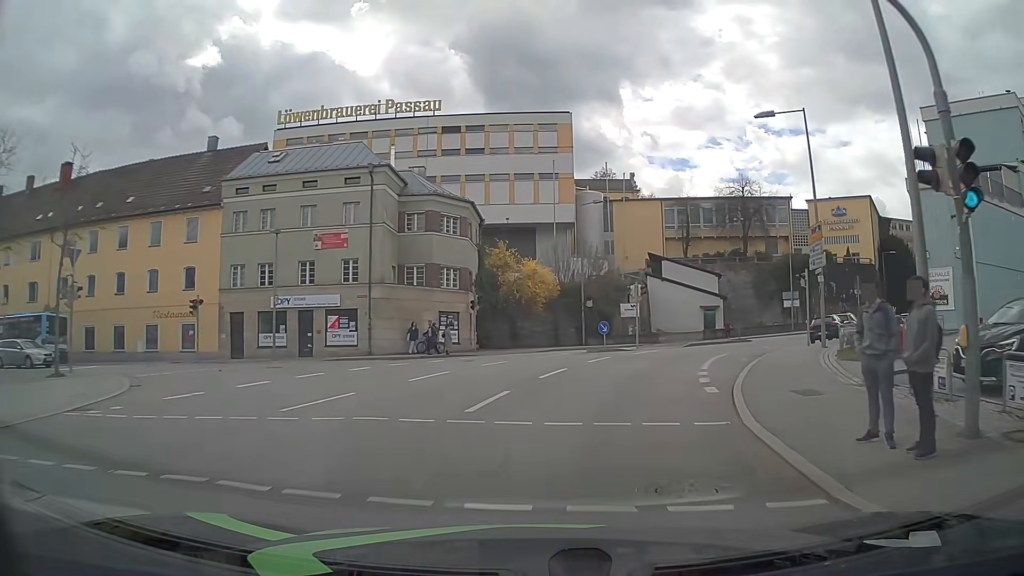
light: Day
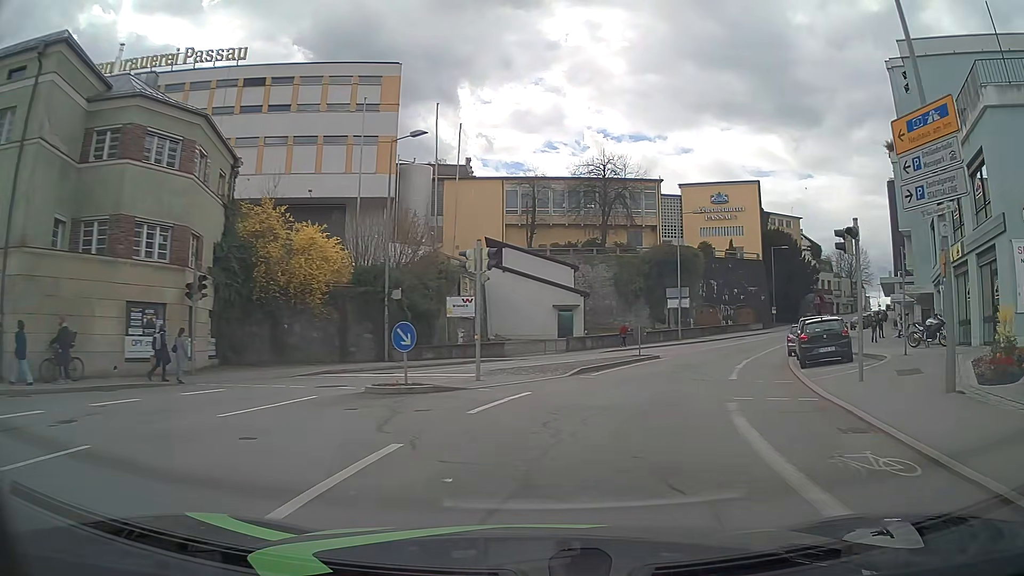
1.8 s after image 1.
(+1.7, +17.8) m; +13°
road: tertiary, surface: asphalt
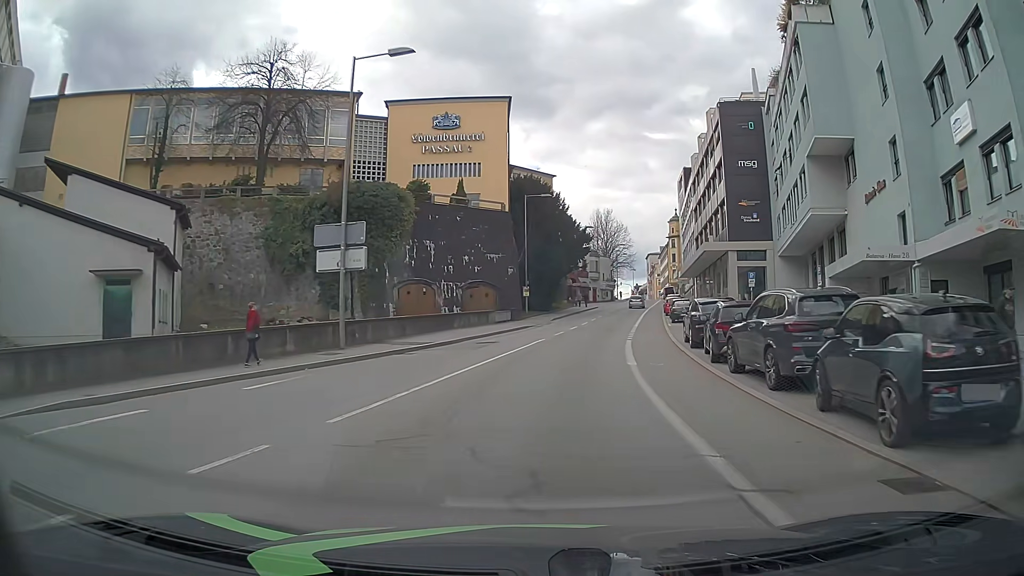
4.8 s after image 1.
(+7.6, +30.6) m; +23°
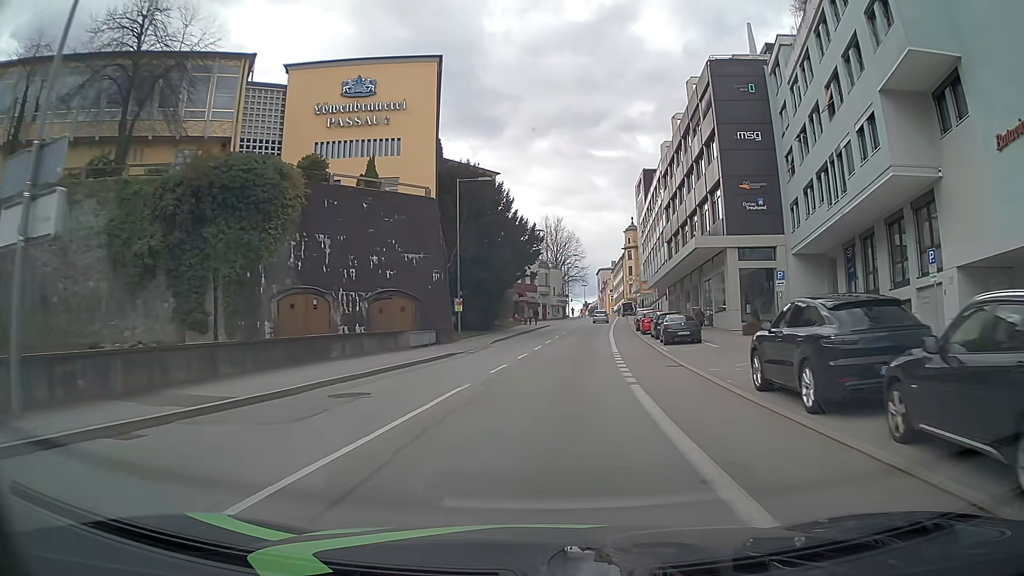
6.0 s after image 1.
(+0.6, +13.6) m; +5°
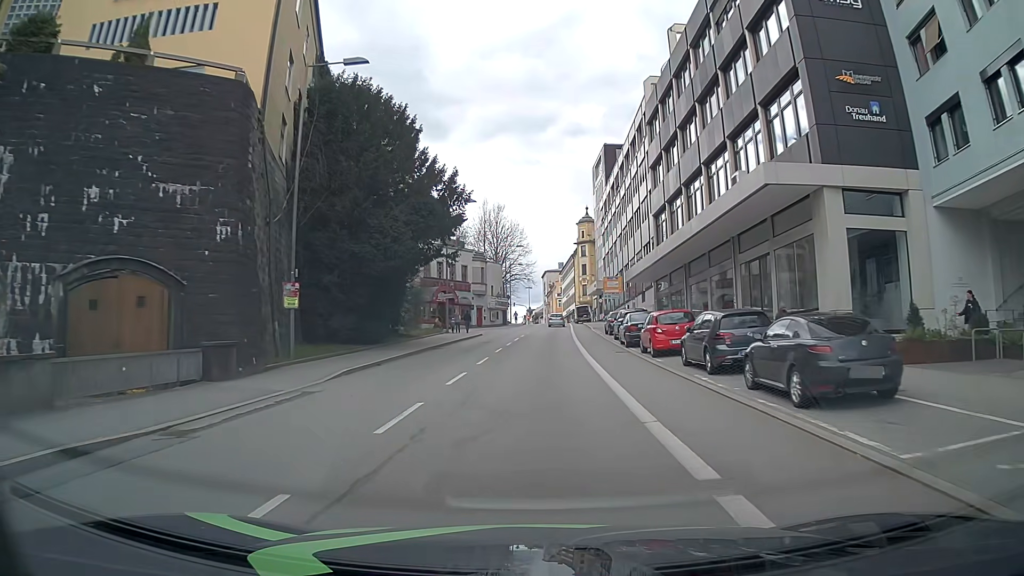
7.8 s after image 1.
(+1.1, +21.2) m; +5°
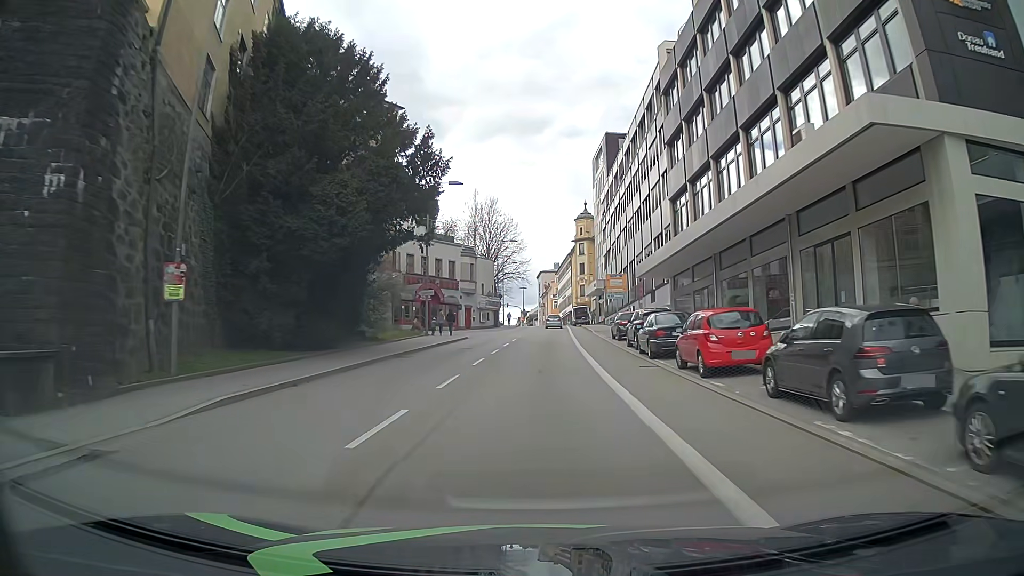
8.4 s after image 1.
(0.0, +7.3) m; 0°
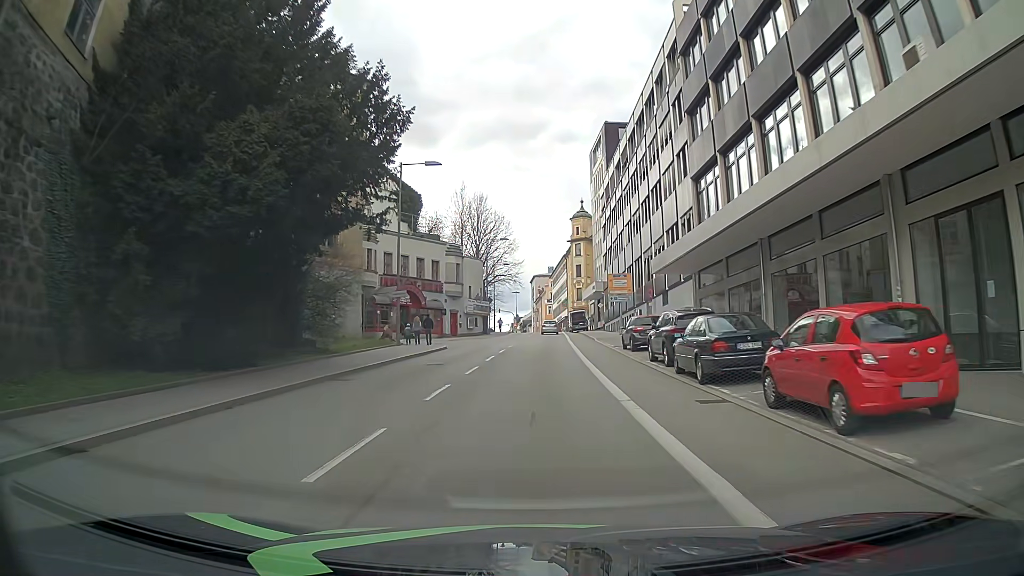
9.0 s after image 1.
(+0.1, +7.3) m; +1°
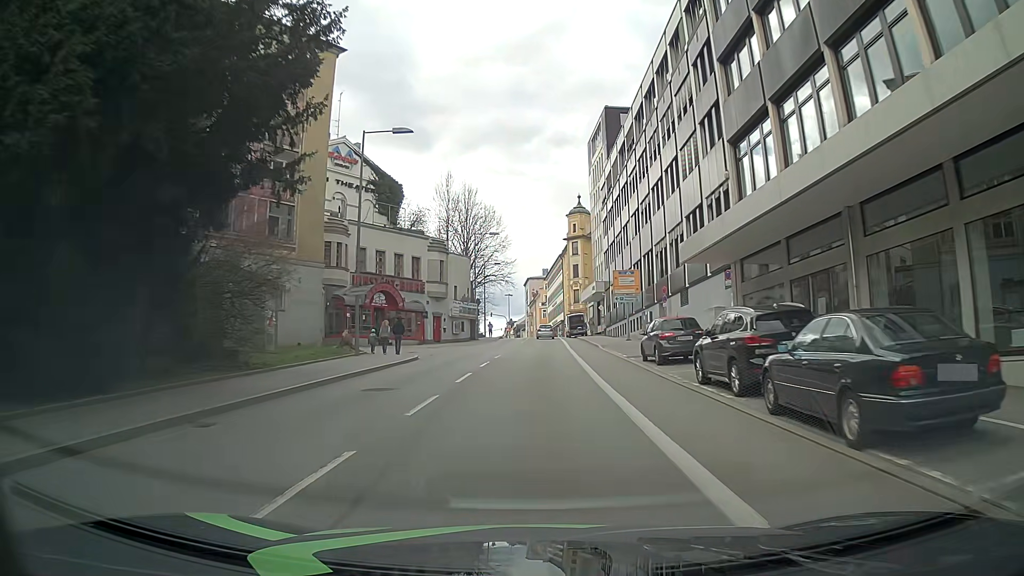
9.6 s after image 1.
(-0.1, +7.4) m; -1°
(0, +10) (0, +20) (+1, +30) (+1, +40) (+1, +50) (+2, +60) (+2, +70) (+2, +80) (+2, +90) (+2, +100) m
